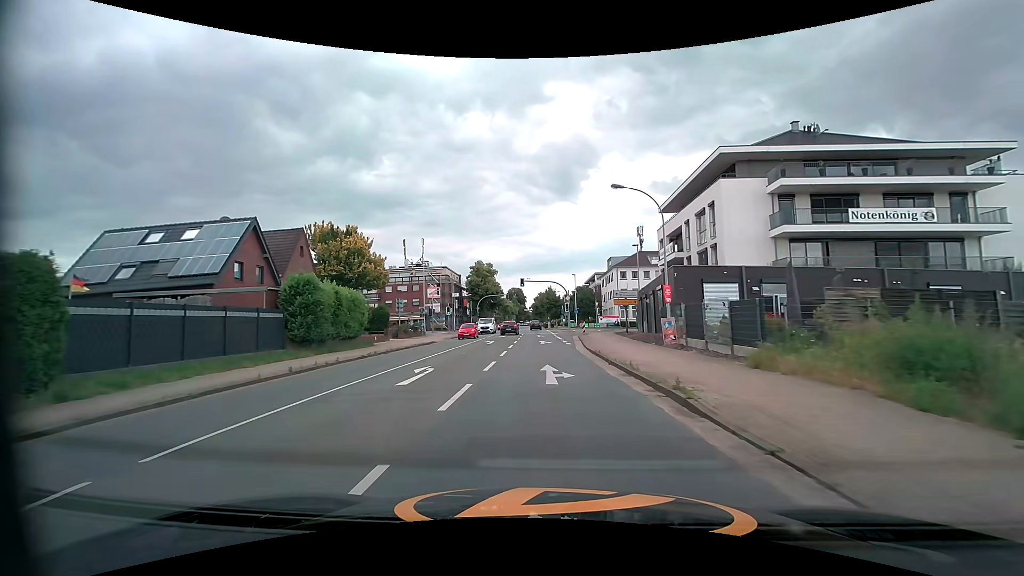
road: secondary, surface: asphalt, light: Day
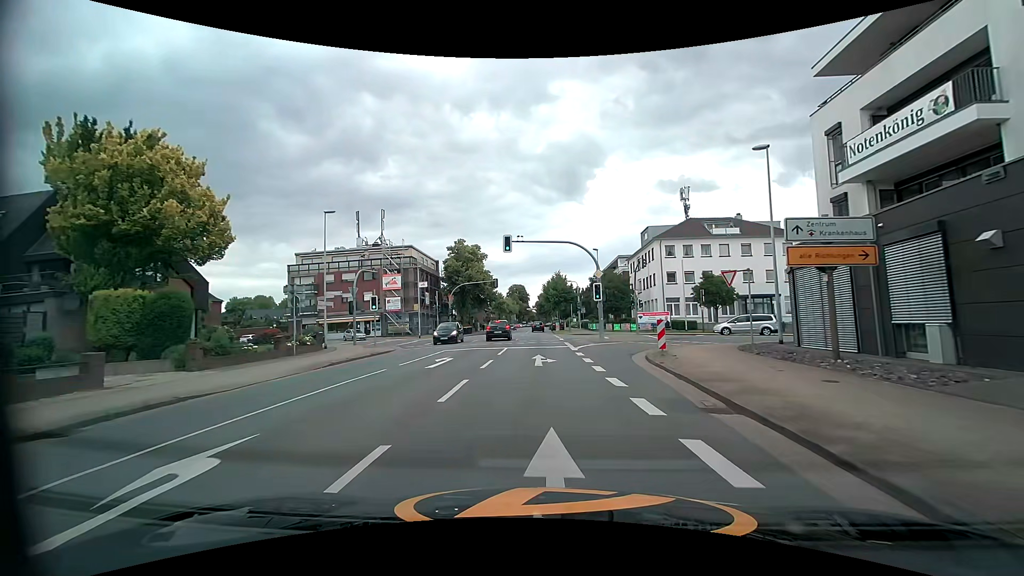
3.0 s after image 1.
(-0.2, +29.2) m; 0°
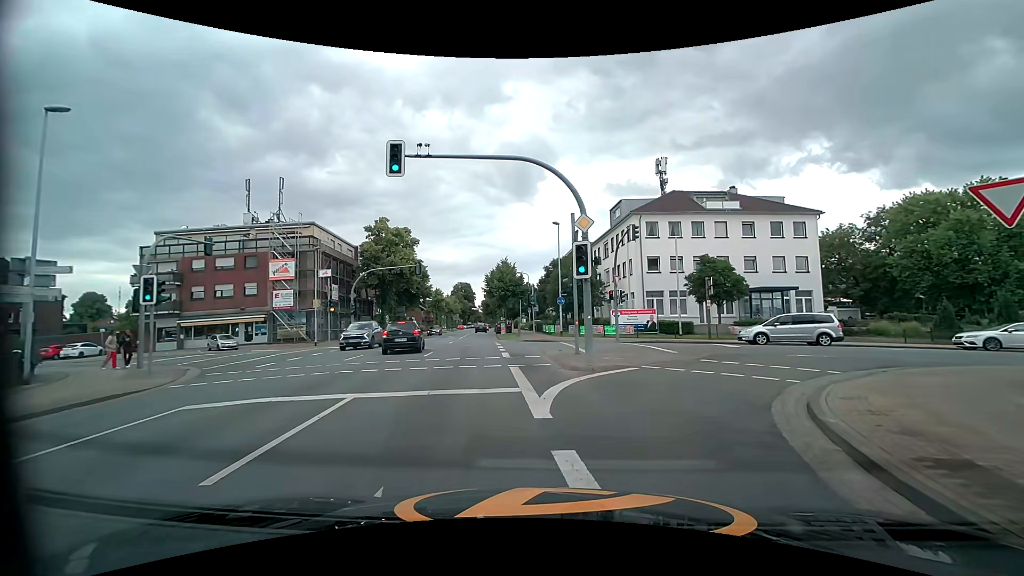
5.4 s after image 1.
(+0.4, +15.3) m; +6°
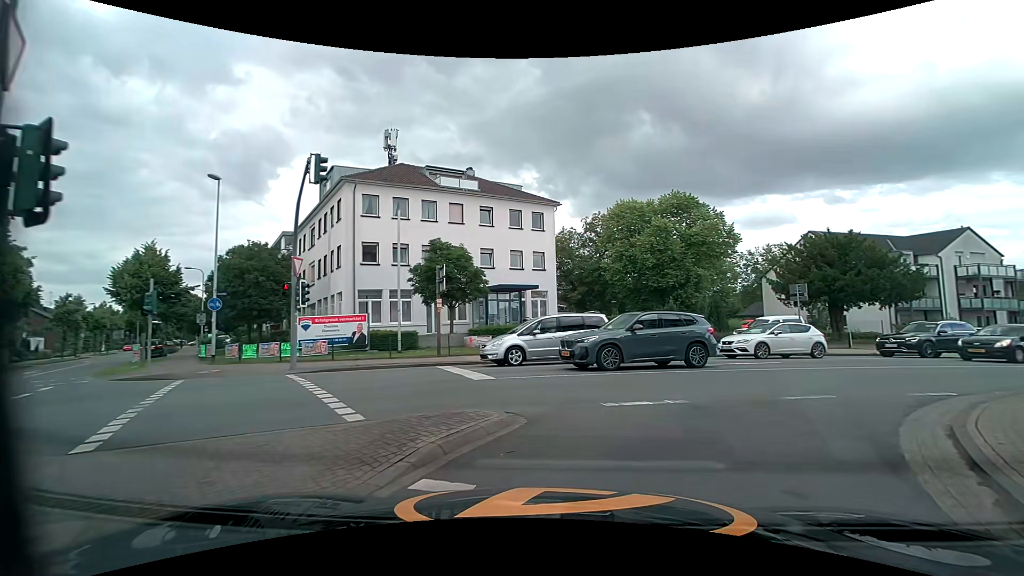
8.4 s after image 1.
(+2.7, +12.1) m; +30°
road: tertiary_link
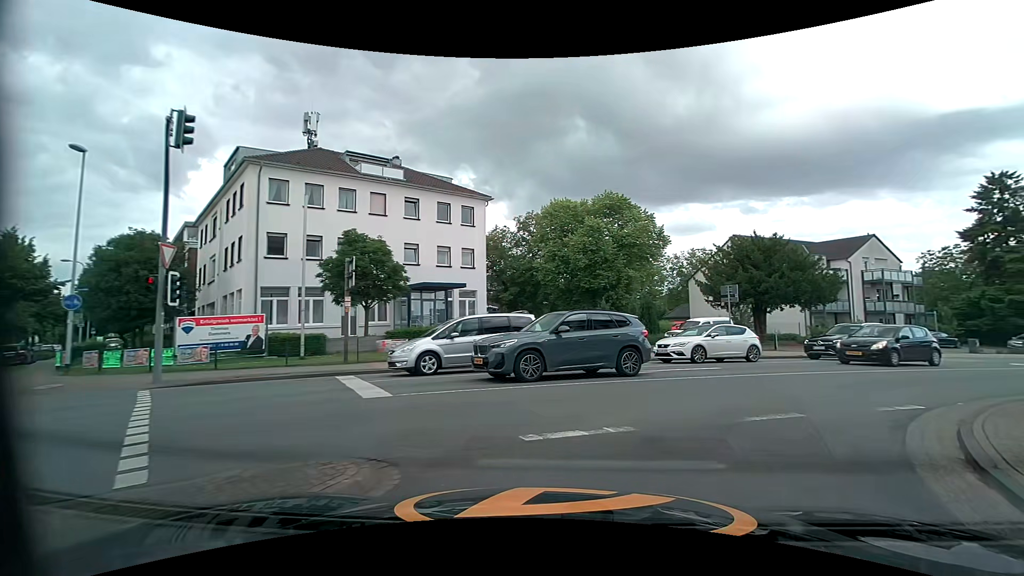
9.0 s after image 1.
(+0.2, +2.4) m; +7°
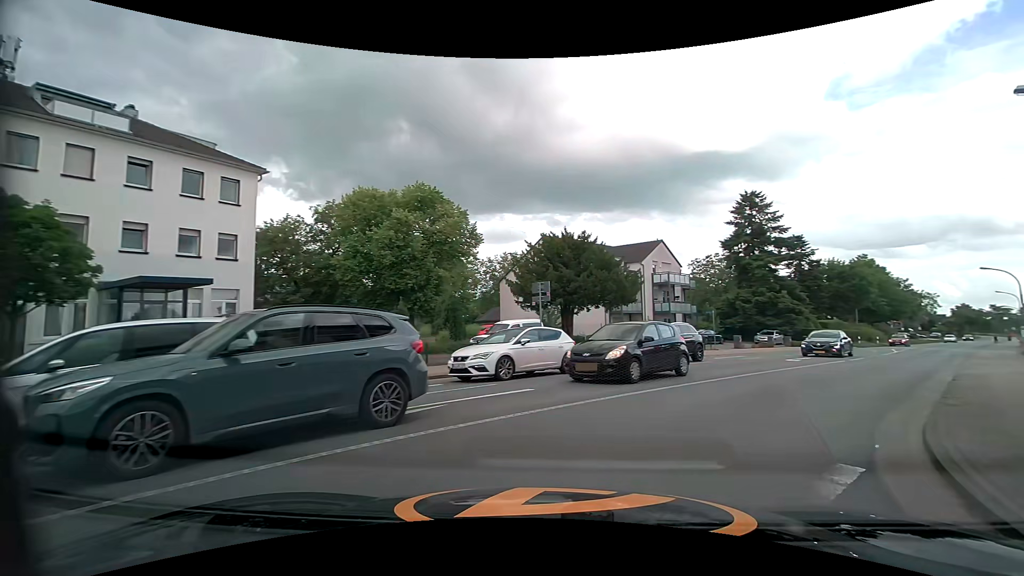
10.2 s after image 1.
(+1.1, +5.7) m; +21°
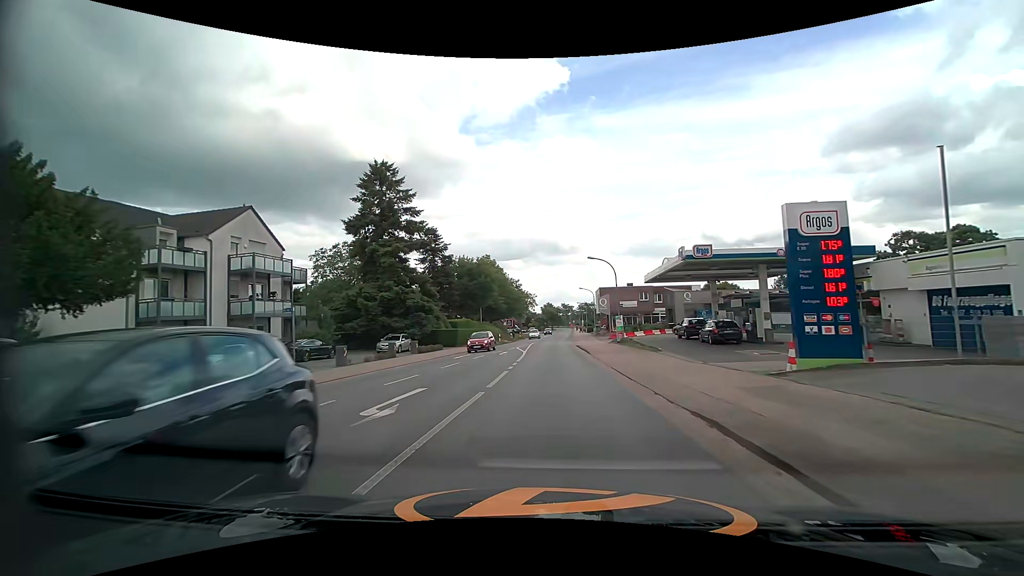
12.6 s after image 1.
(+6.8, +15.3) m; +38°
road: tertiary
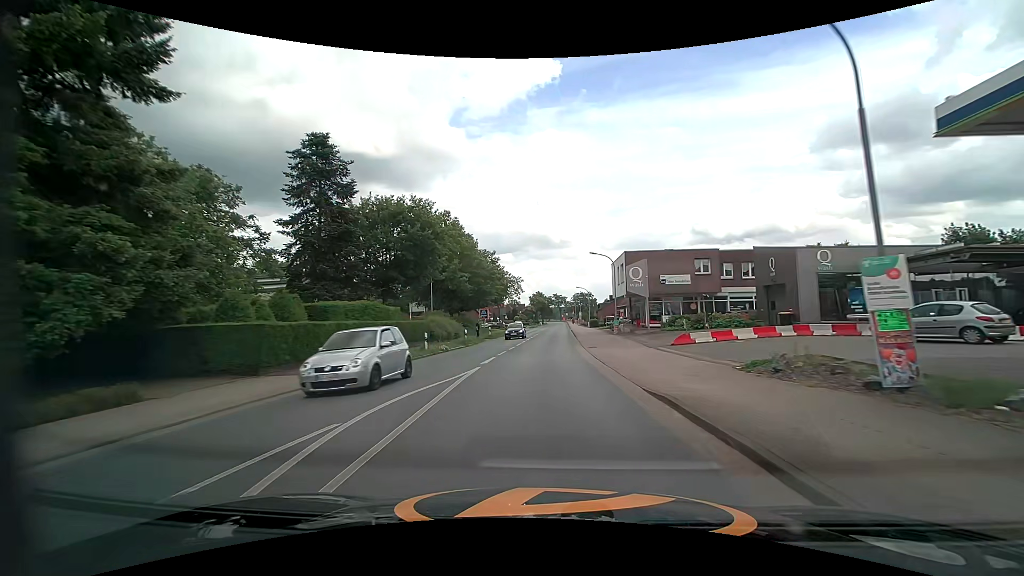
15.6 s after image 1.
(+0.4, +33.1) m; +2°
